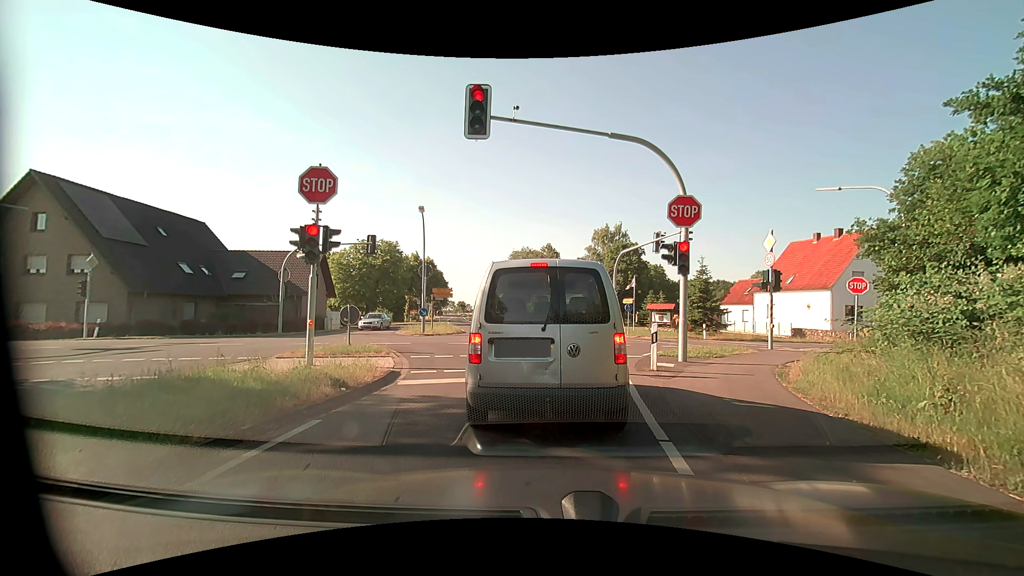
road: tertiary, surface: asphalt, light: Day
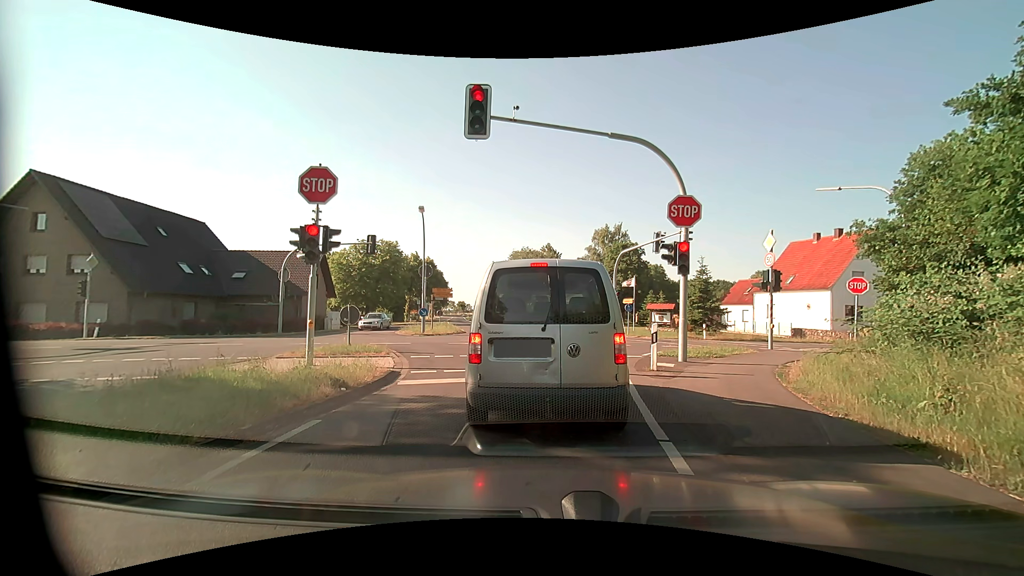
(0.0, 0.0) m; 0°
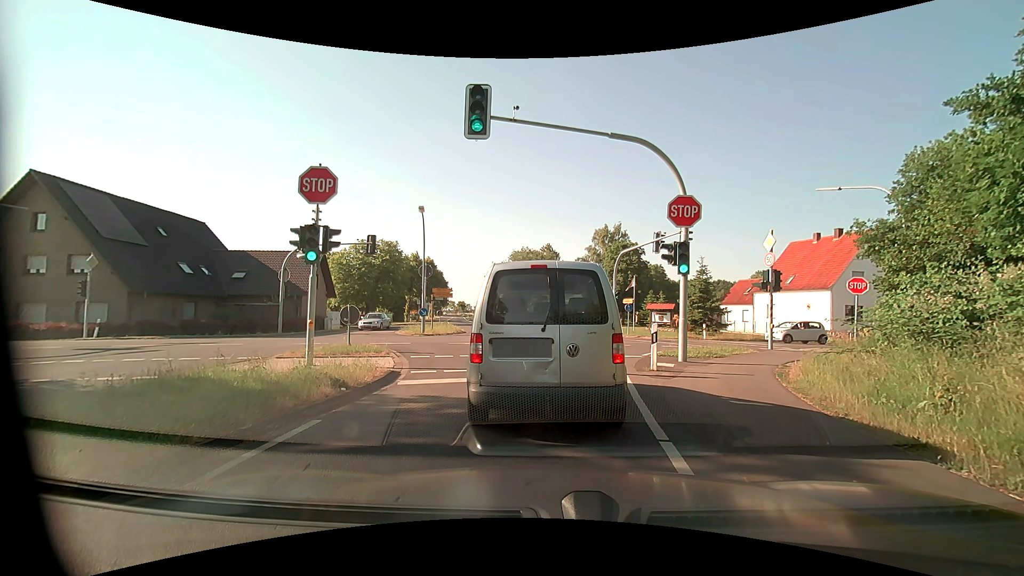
(0.0, 0.0) m; 0°
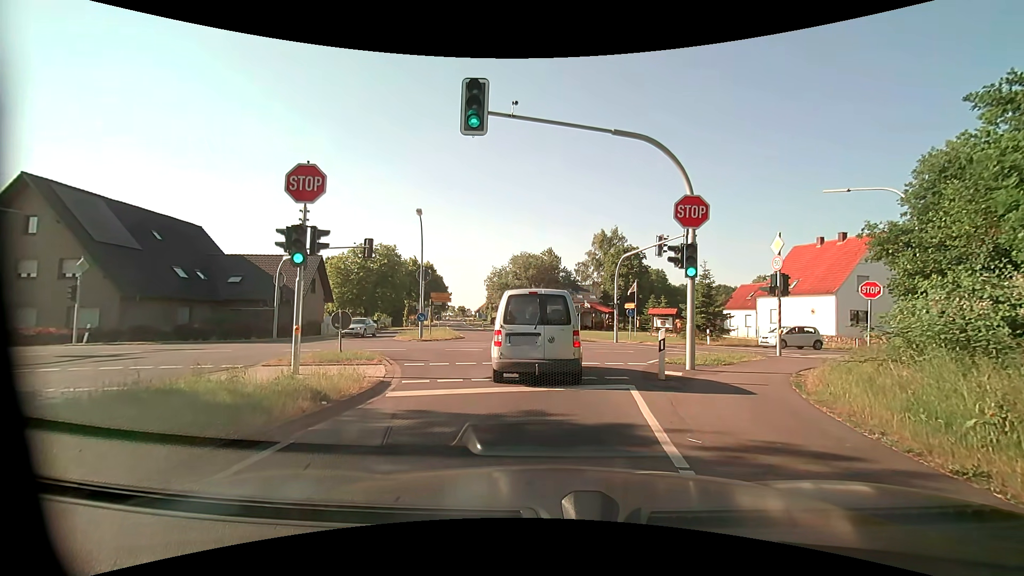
(0.0, +0.8) m; +2°
